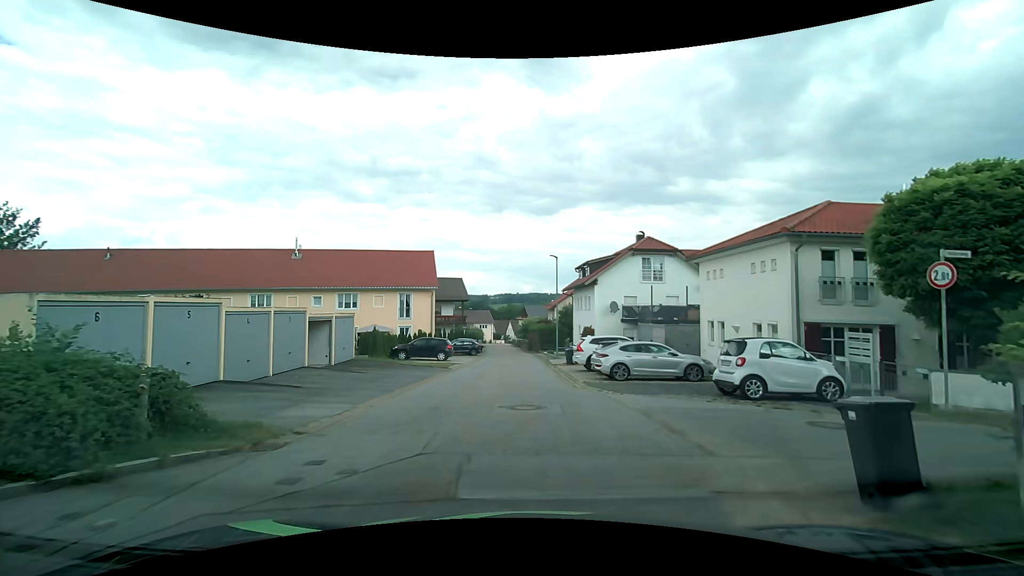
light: Day
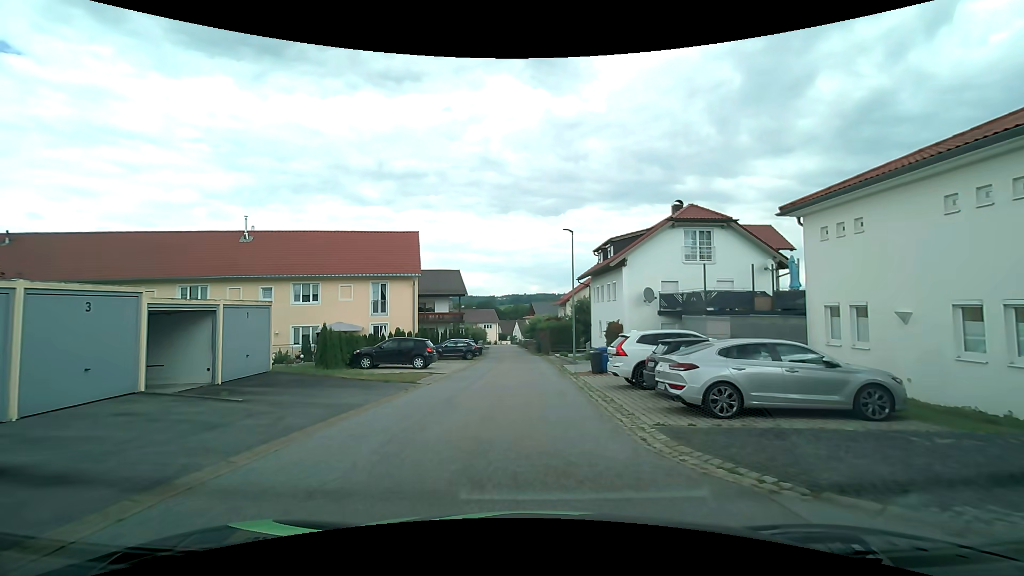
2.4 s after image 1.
(-0.1, +9.1) m; -2°
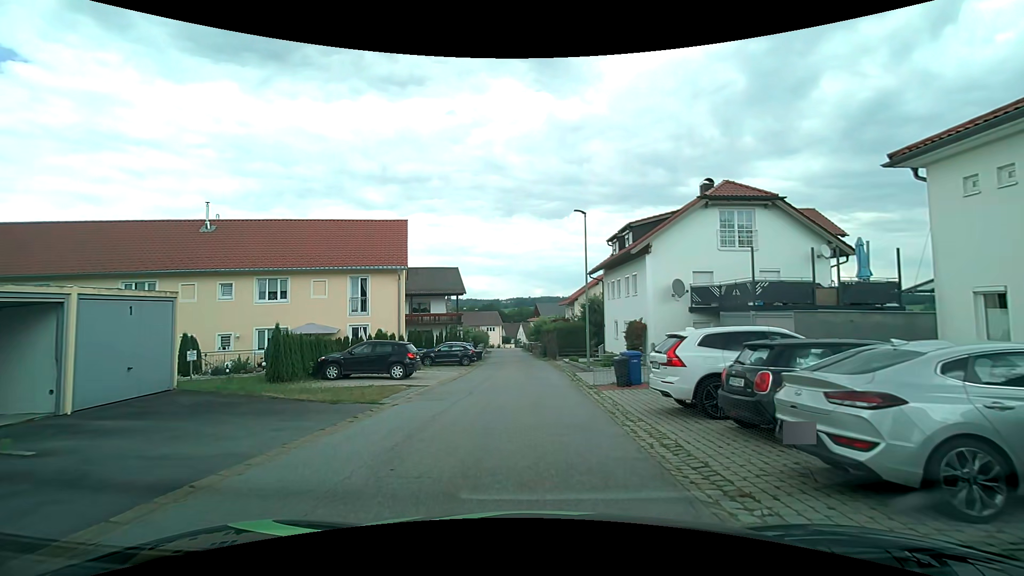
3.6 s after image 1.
(0.0, +4.9) m; -1°
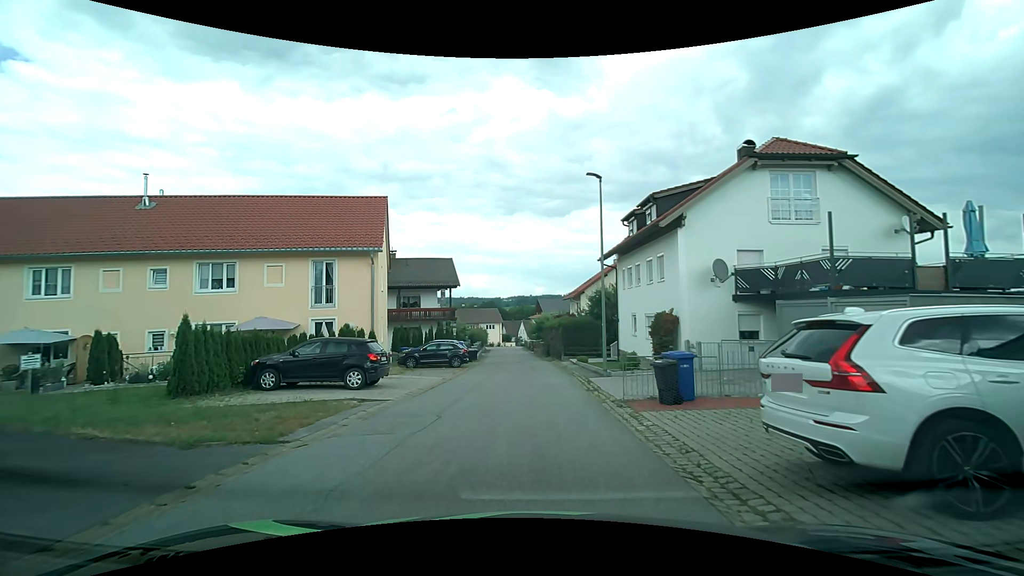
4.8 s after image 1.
(+0.1, +5.2) m; +1°
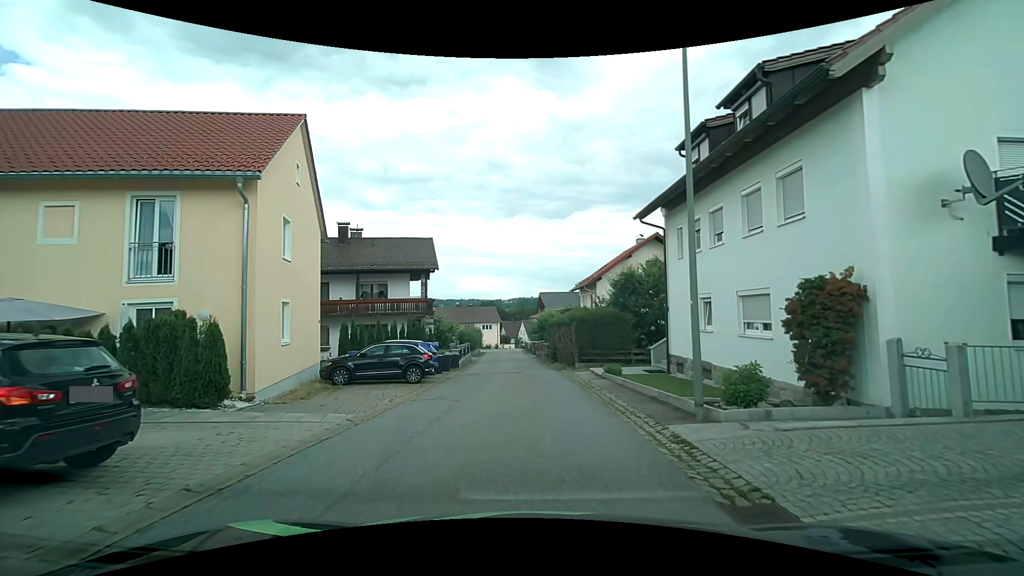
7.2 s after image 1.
(0.0, +10.9) m; 0°
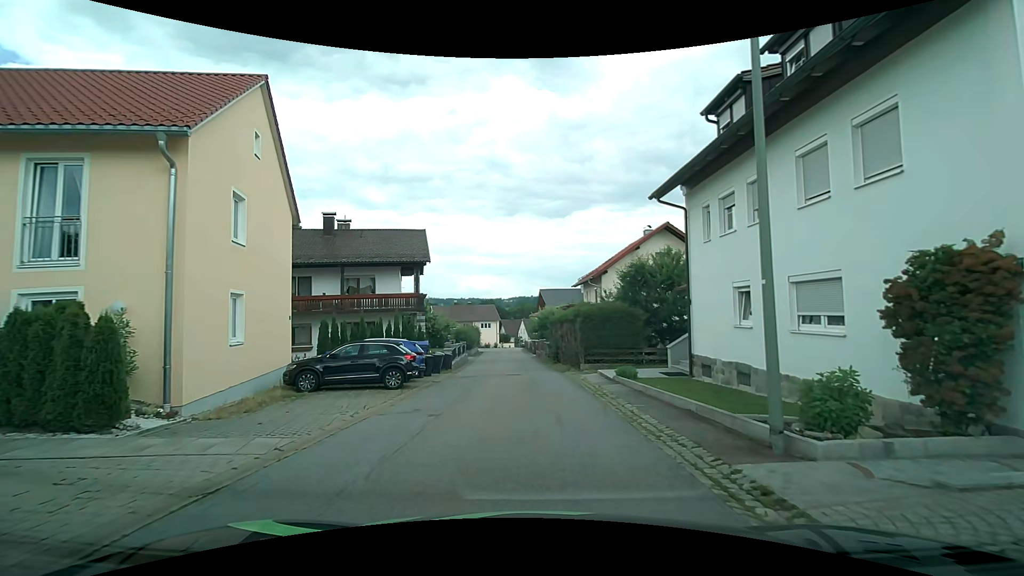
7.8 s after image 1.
(0.0, +2.8) m; +1°
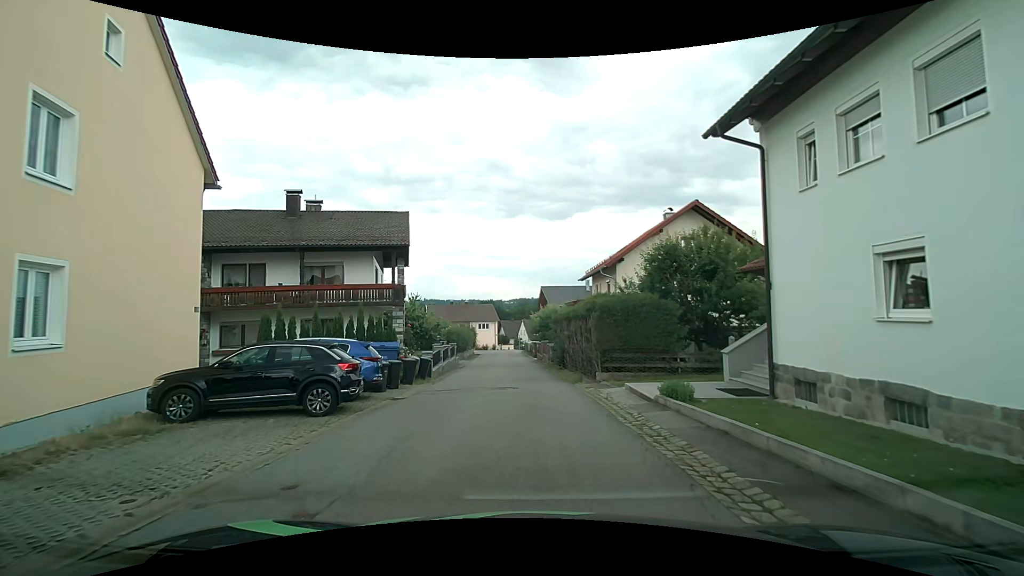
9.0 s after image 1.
(0.0, +5.6) m; -1°
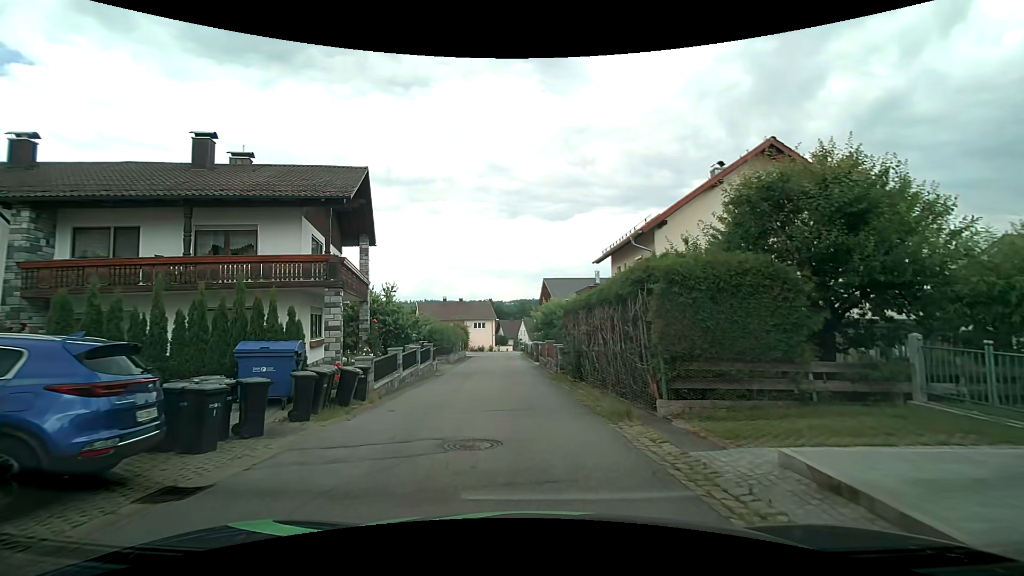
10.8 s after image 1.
(0.0, +8.6) m; -1°
